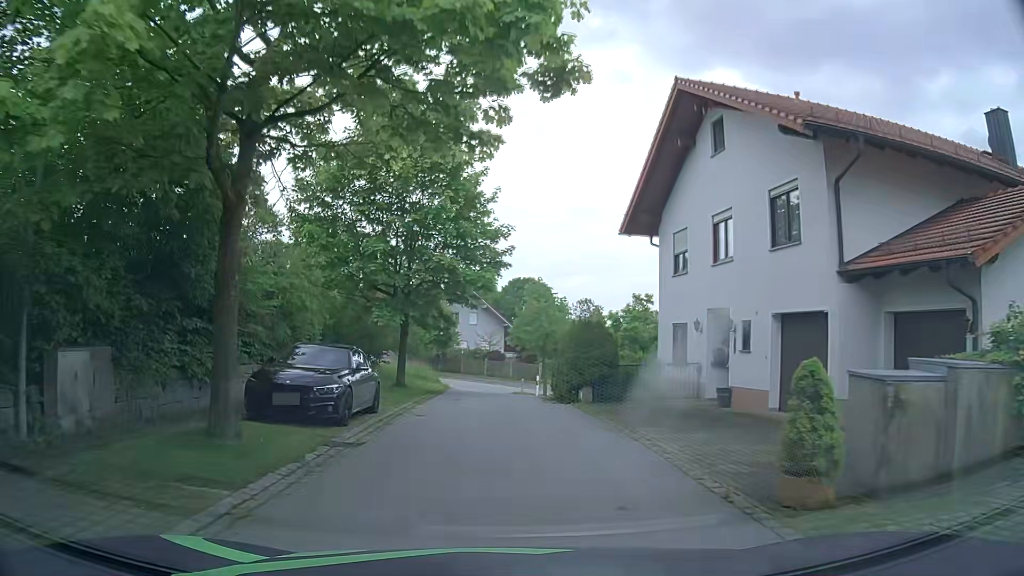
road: residential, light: Day
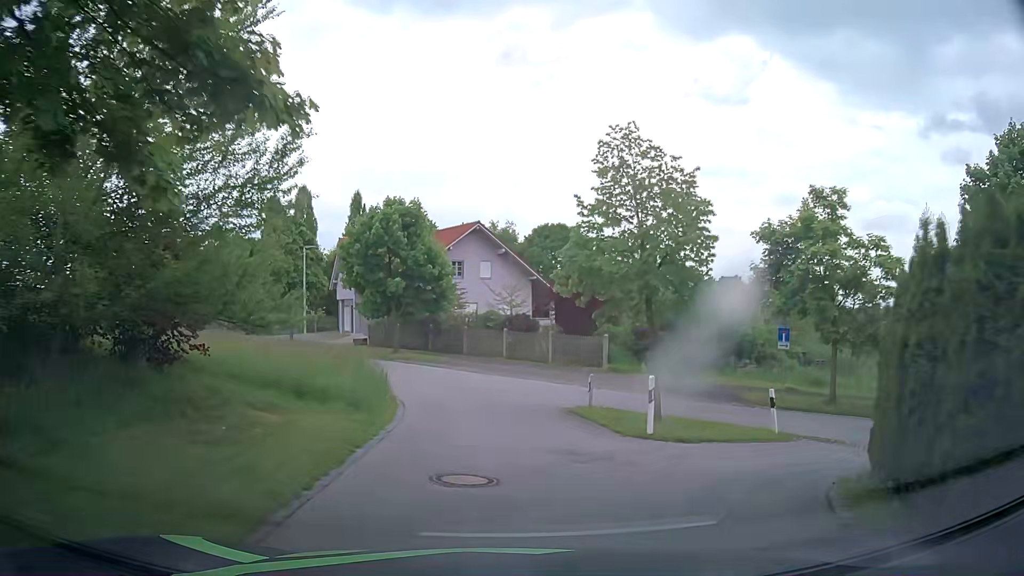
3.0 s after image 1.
(-0.8, +23.3) m; -2°
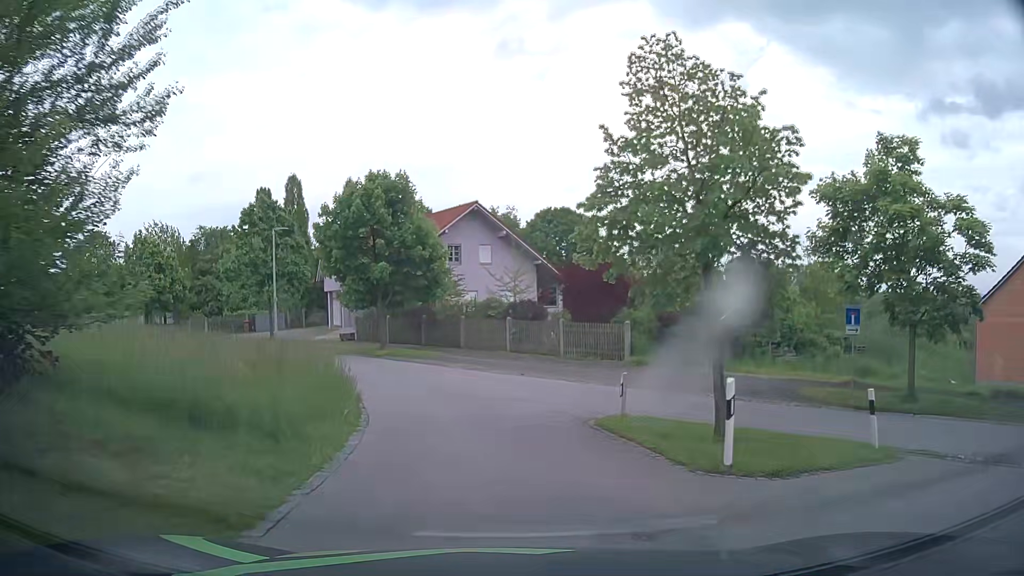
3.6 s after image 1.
(0.0, +4.3) m; -1°
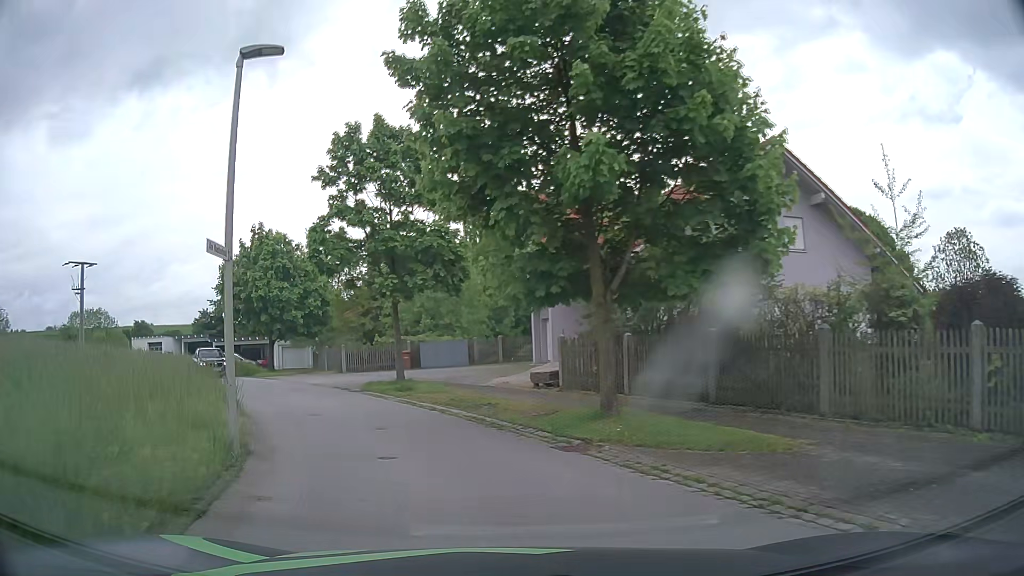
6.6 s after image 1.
(-2.3, +19.0) m; -21°
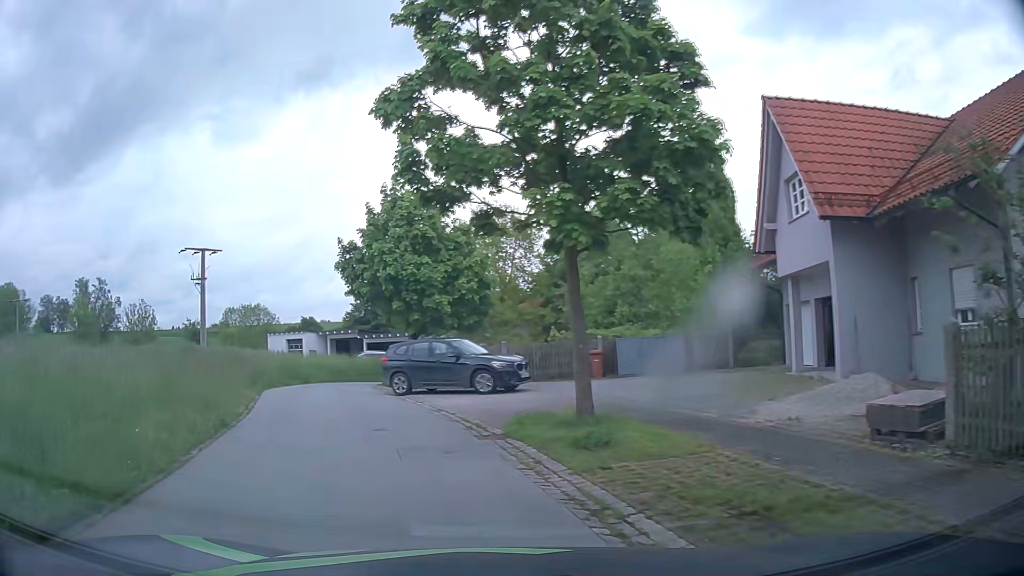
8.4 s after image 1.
(-0.9, +10.6) m; -14°
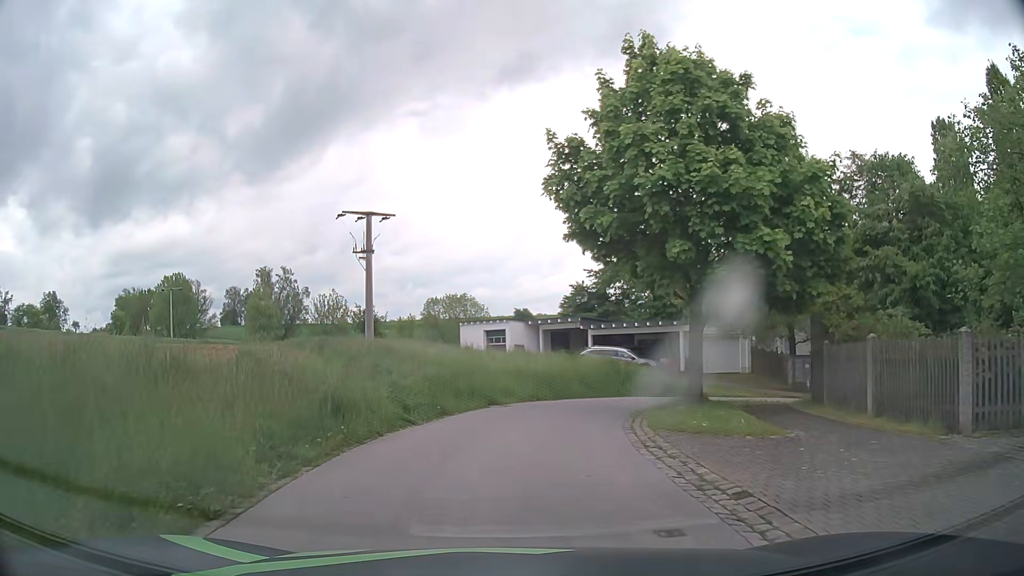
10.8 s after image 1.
(-3.3, +14.9) m; -18°
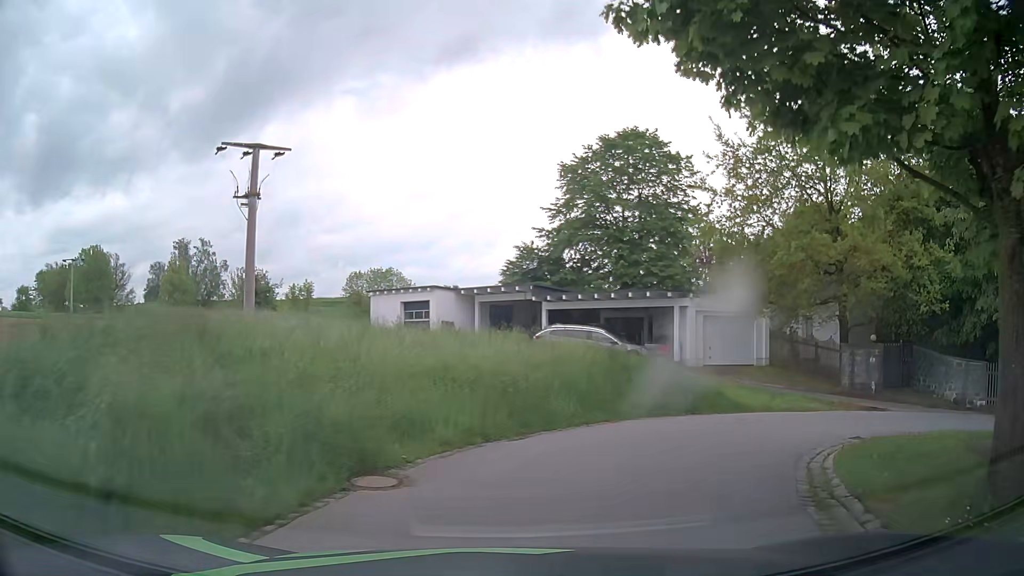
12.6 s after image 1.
(-0.1, +11.7) m; +4°
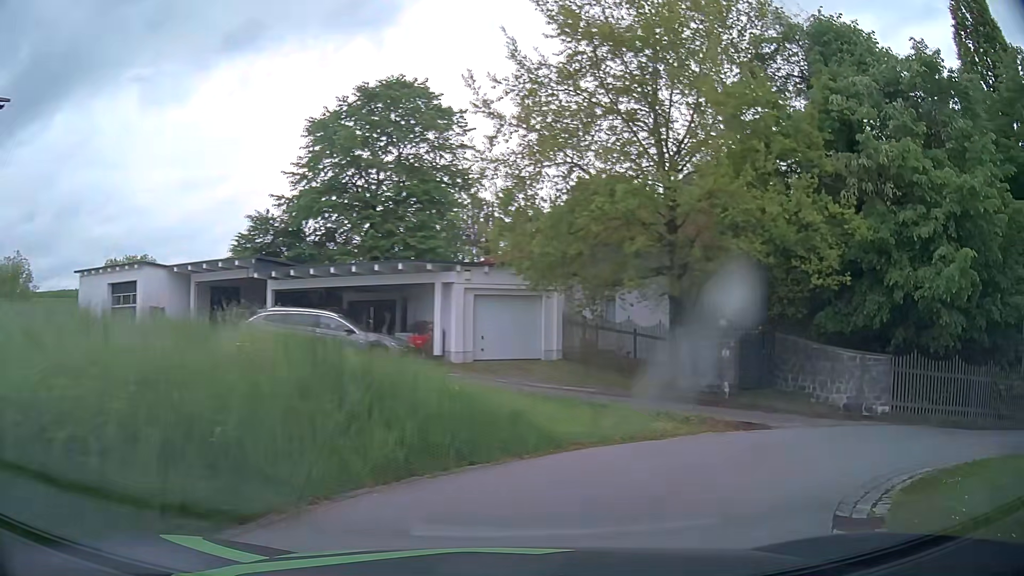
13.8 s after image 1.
(+1.1, +7.0) m; +21°
(+4, +9) (+12, +13) (+22, +13) (+31, +9) (+40, +3) (+49, -1) (+59, 0) (+65, +7) (+64, +17) (+60, +26) m
